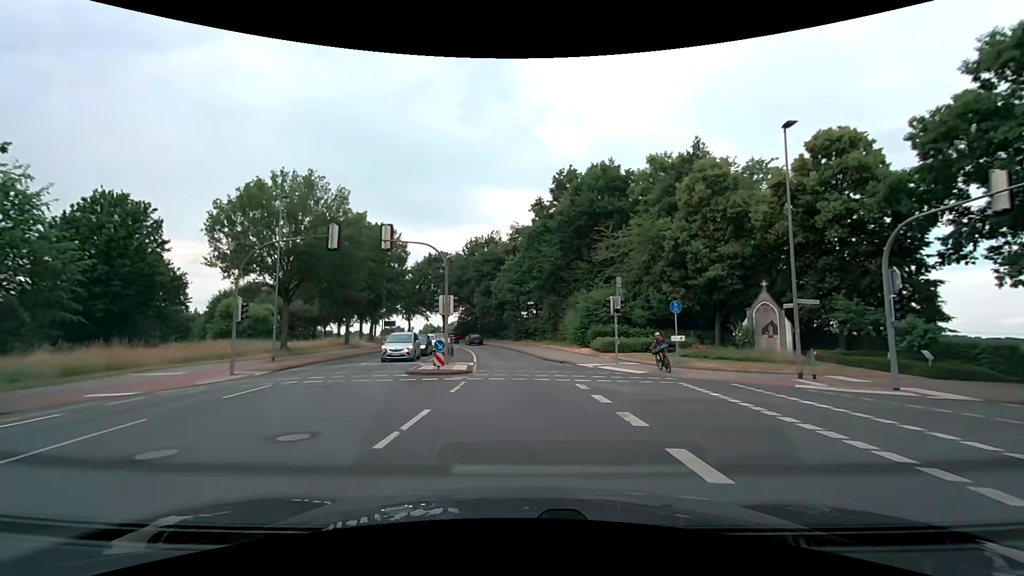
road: tertiary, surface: asphalt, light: Day
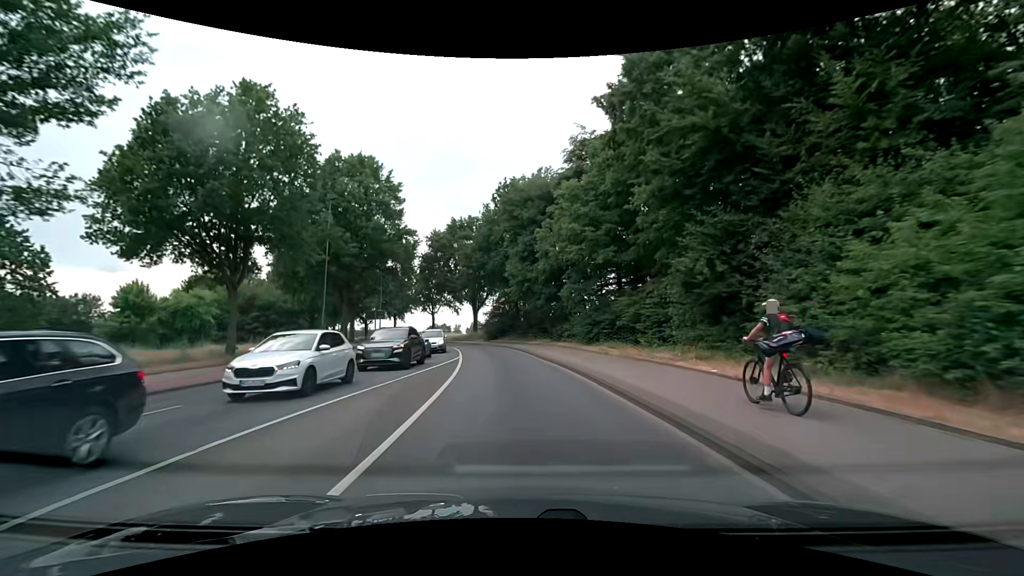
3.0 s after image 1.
(-1.2, +32.8) m; -6°
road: secondary
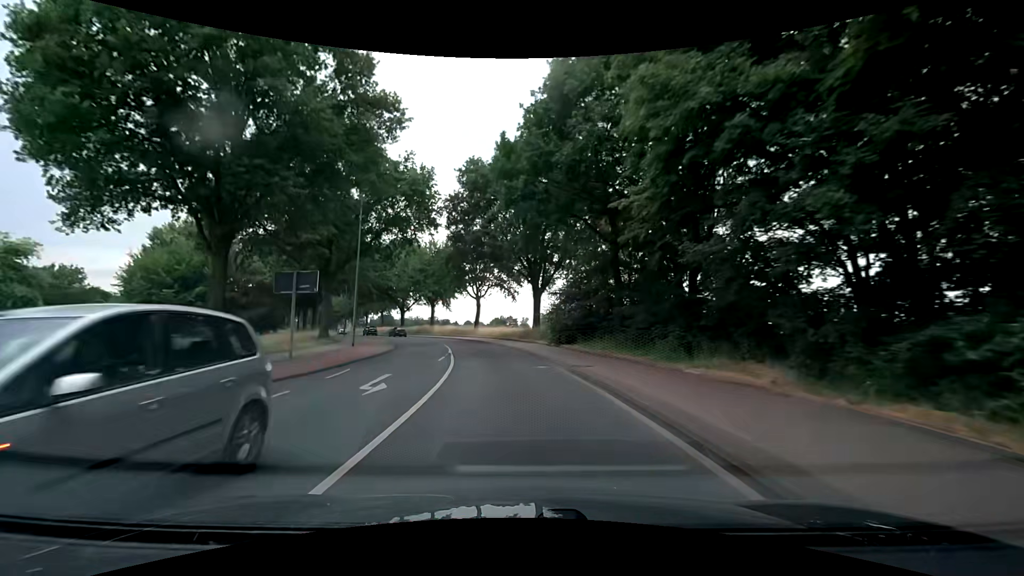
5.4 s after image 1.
(-1.7, +30.1) m; -8°
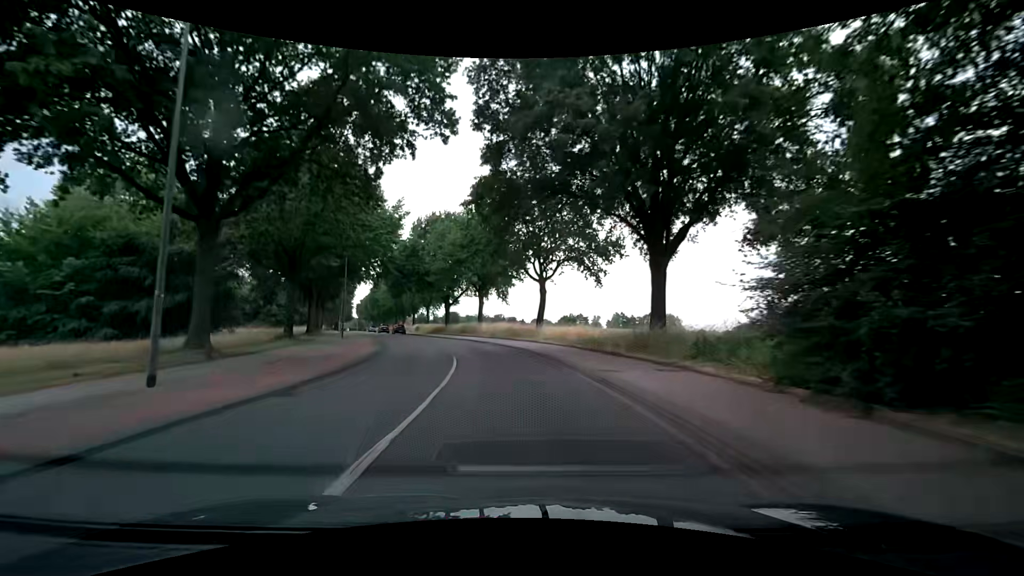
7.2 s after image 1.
(-1.4, +22.9) m; -8°
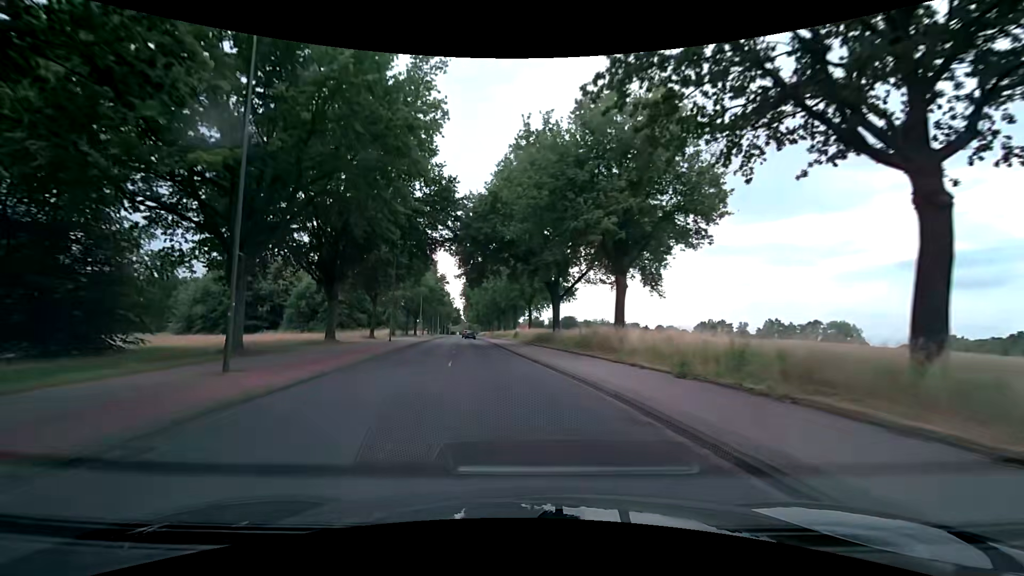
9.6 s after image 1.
(-2.7, +30.1) m; -13°
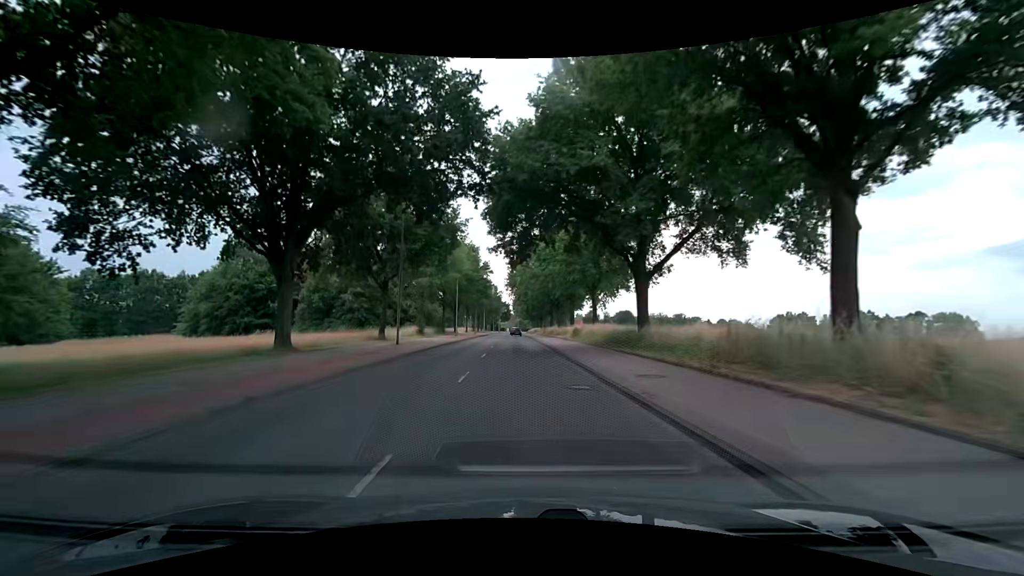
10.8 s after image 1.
(-0.6, +15.2) m; -5°
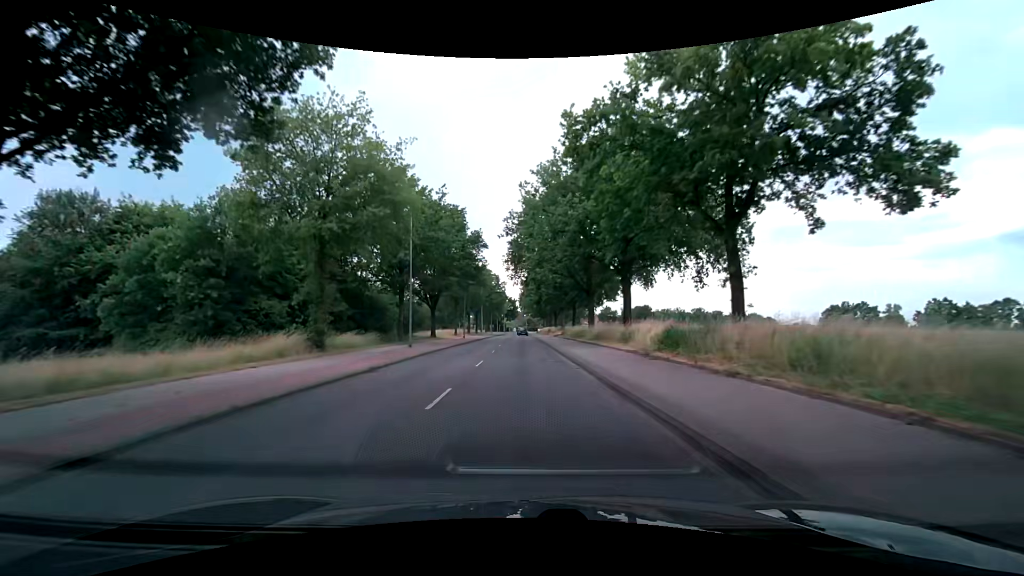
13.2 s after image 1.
(-0.3, +30.6) m; 0°
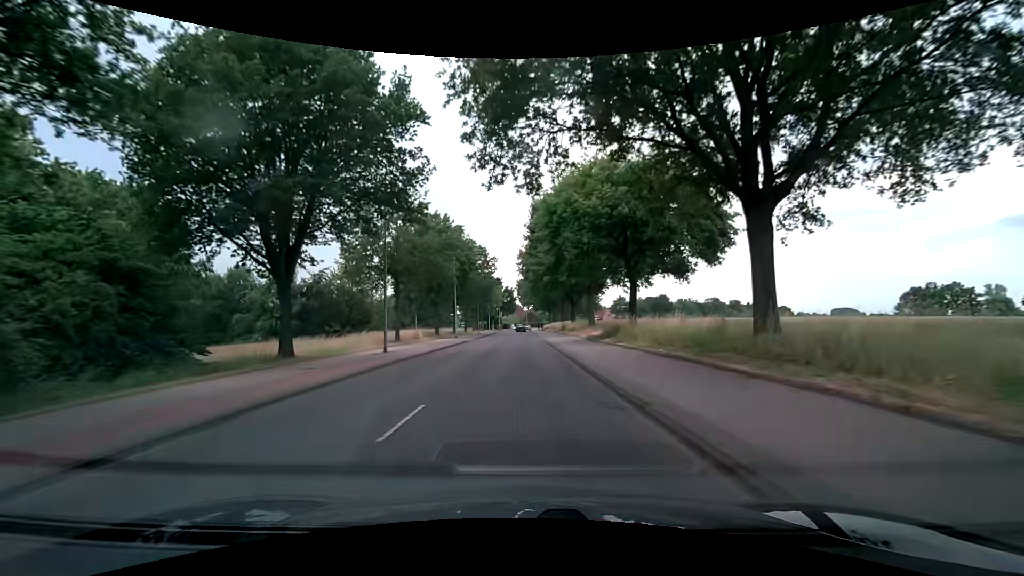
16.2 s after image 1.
(-0.4, +38.4) m; 0°
(0, +10) (0, +20) (-1, +30) (-1, +40) (-1, +50) (-1, +60) (-1, +70) (-2, +80) (-2, +90) (-2, +100) m
